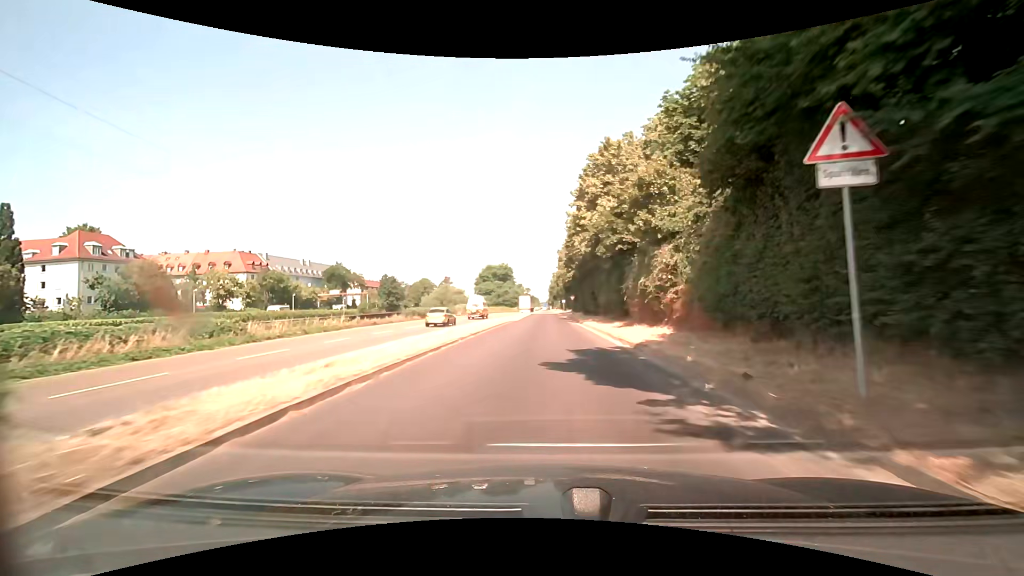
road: trunk_link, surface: asphalt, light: Day
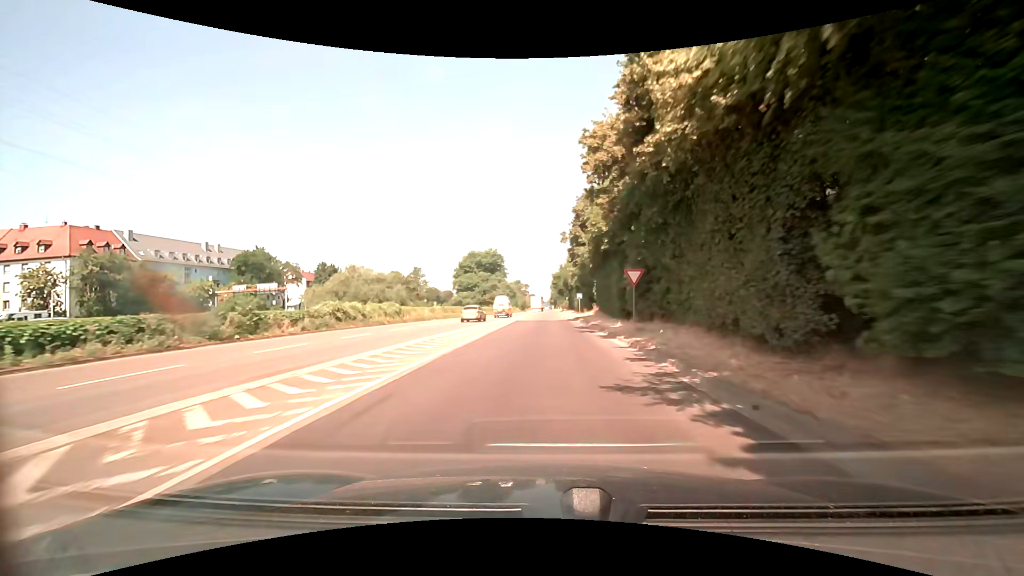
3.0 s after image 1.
(+0.3, +50.5) m; 0°
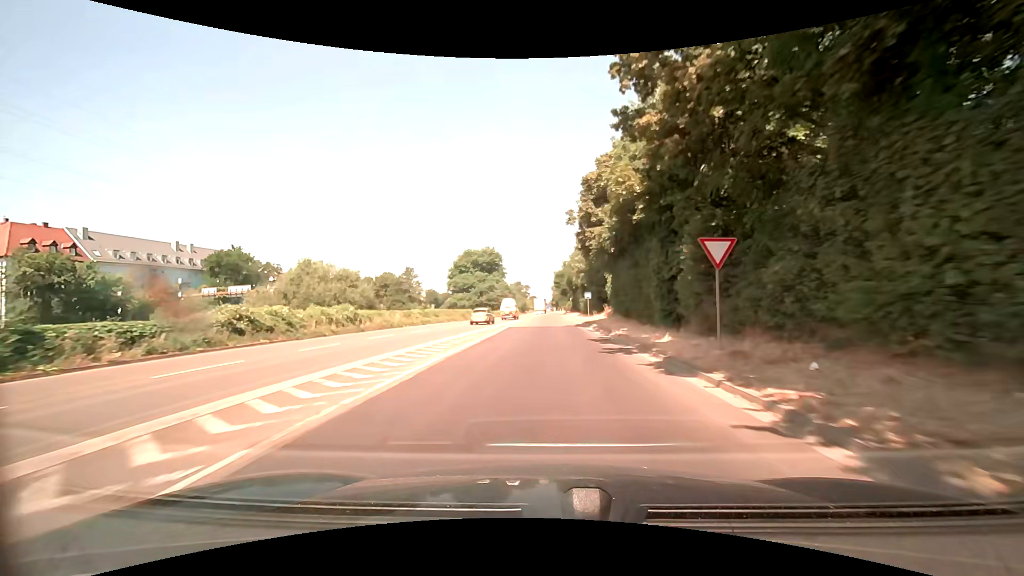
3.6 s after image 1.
(0.0, +10.5) m; 0°
